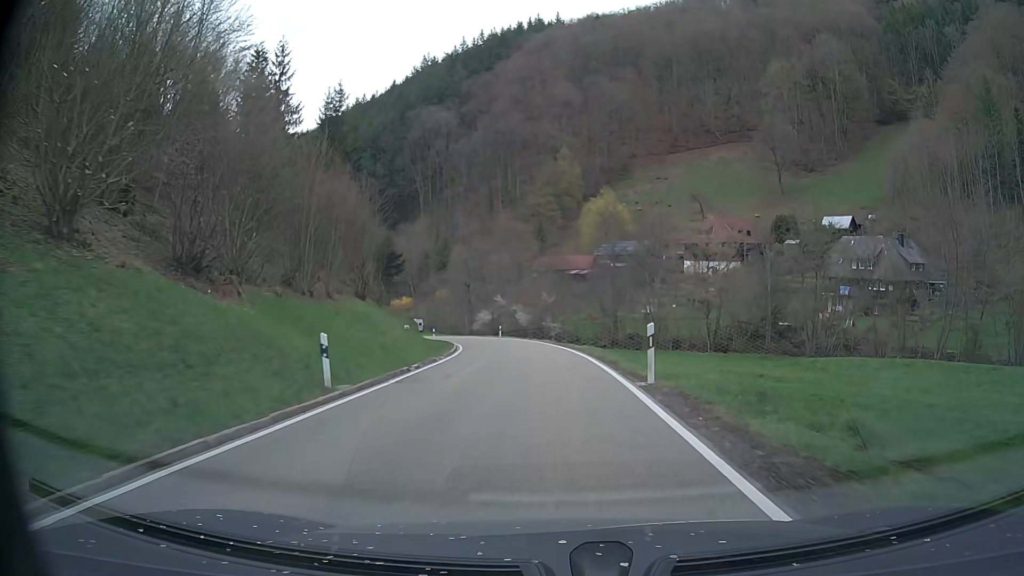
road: tertiary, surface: asphalt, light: Day
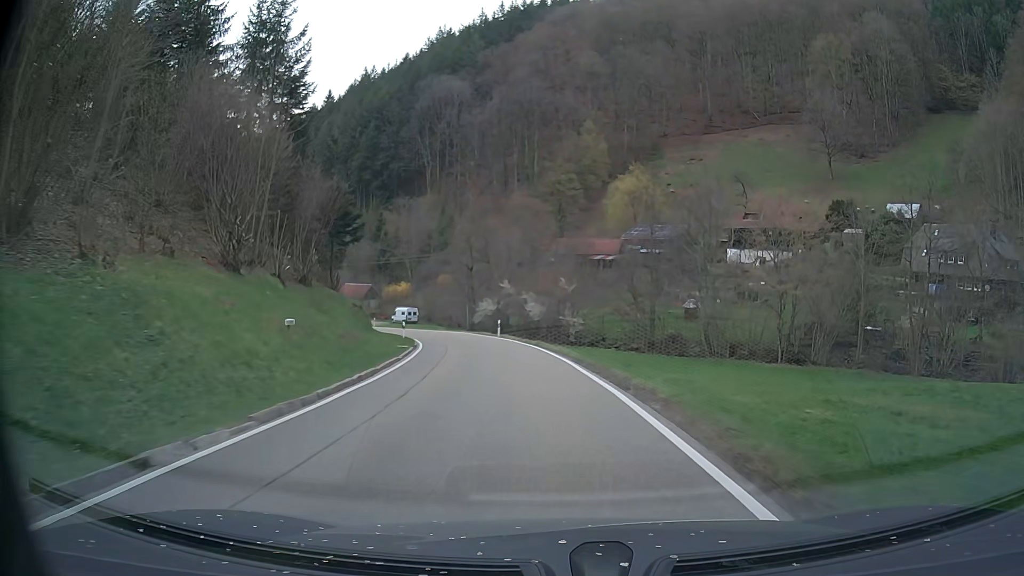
(-0.1, +18.1) m; -1°
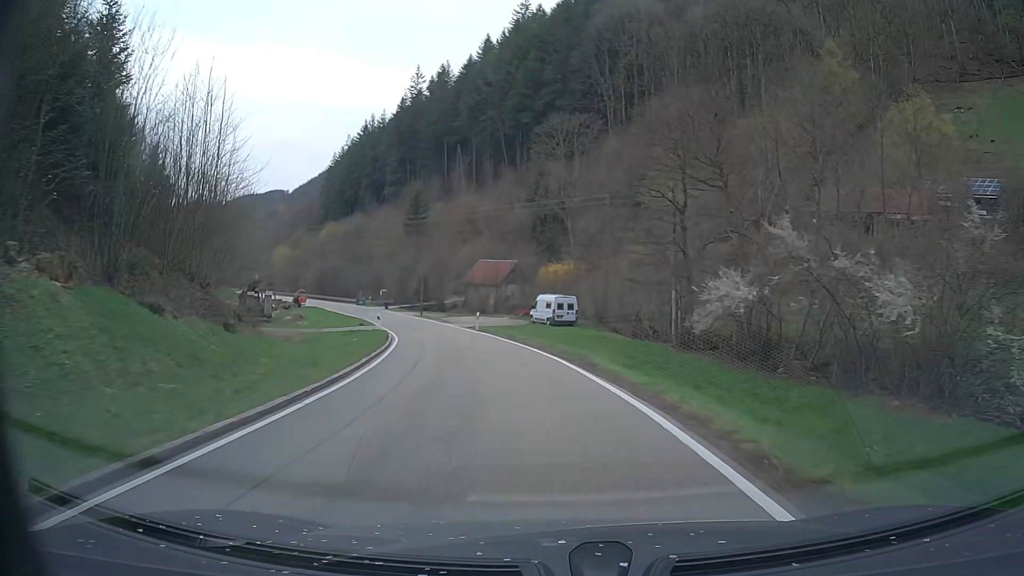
(-6.0, +46.2) m; -17°
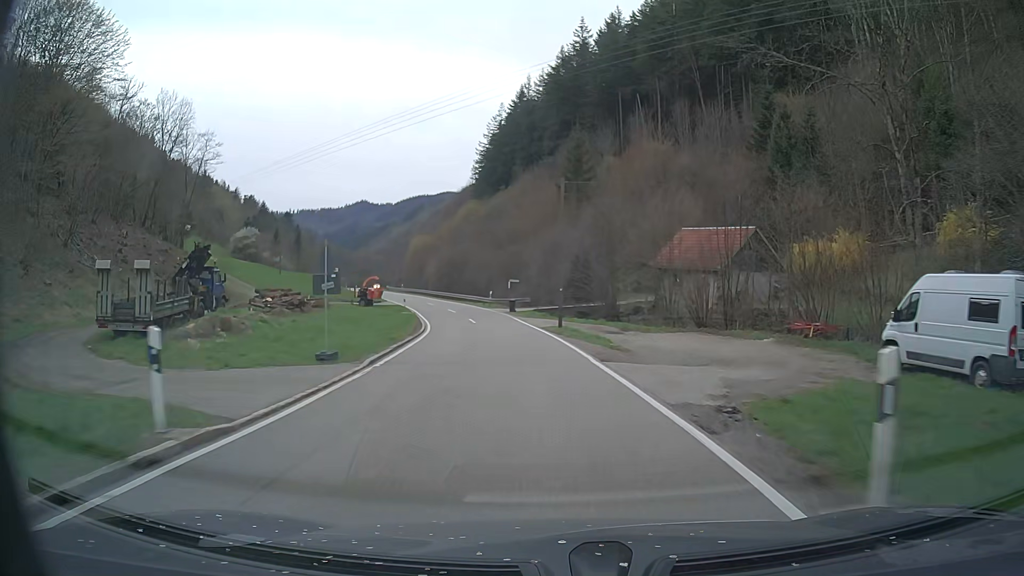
(-5.5, +38.5) m; -15°
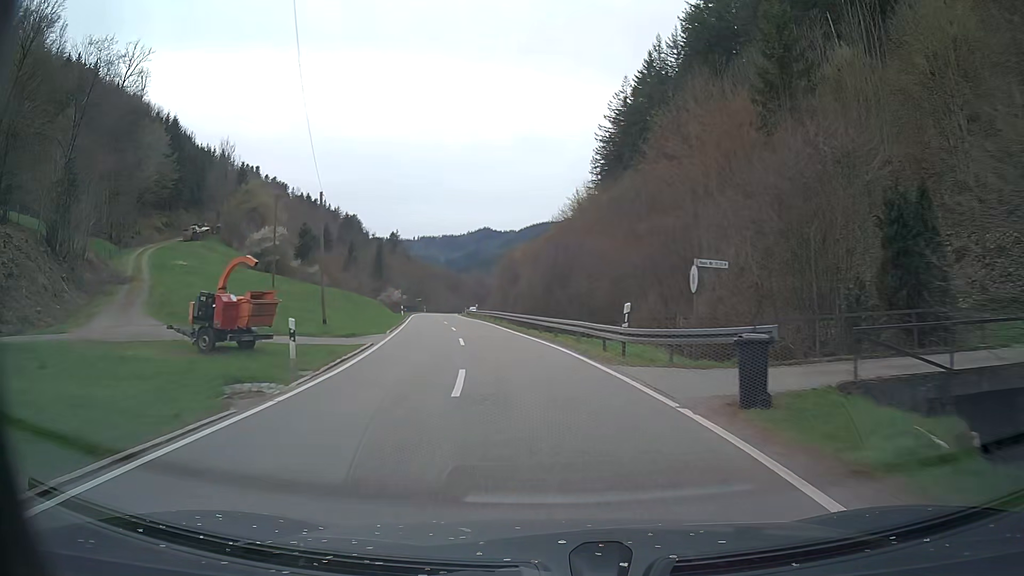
(-3.8, +39.5) m; -11°
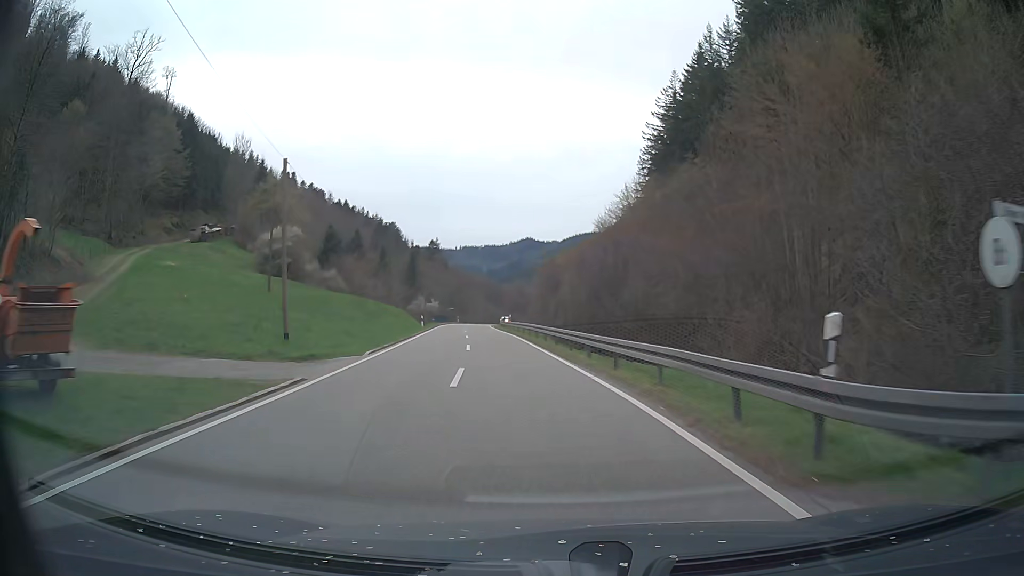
(-0.3, +9.8) m; -4°
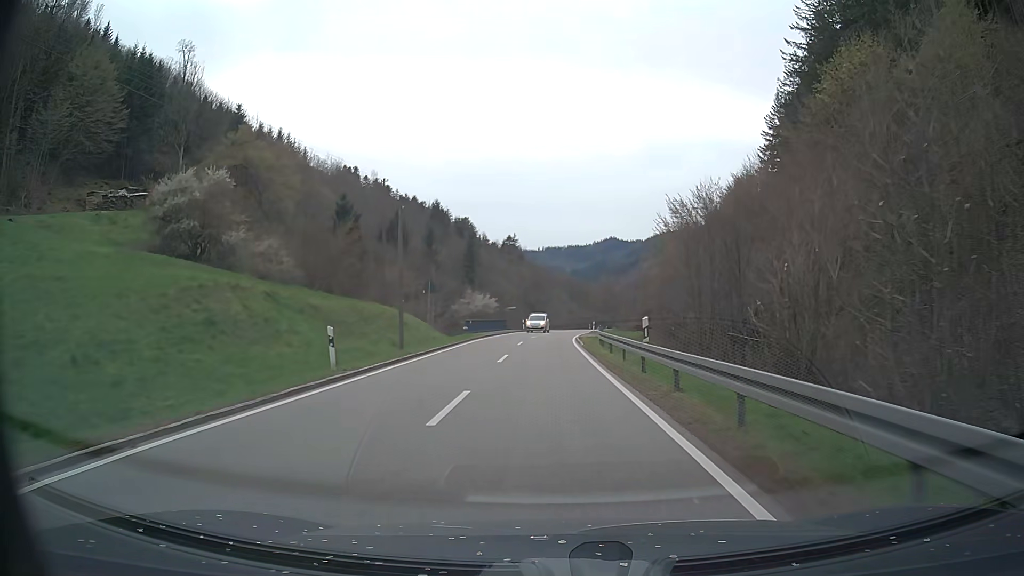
(-3.7, +40.2) m; -7°
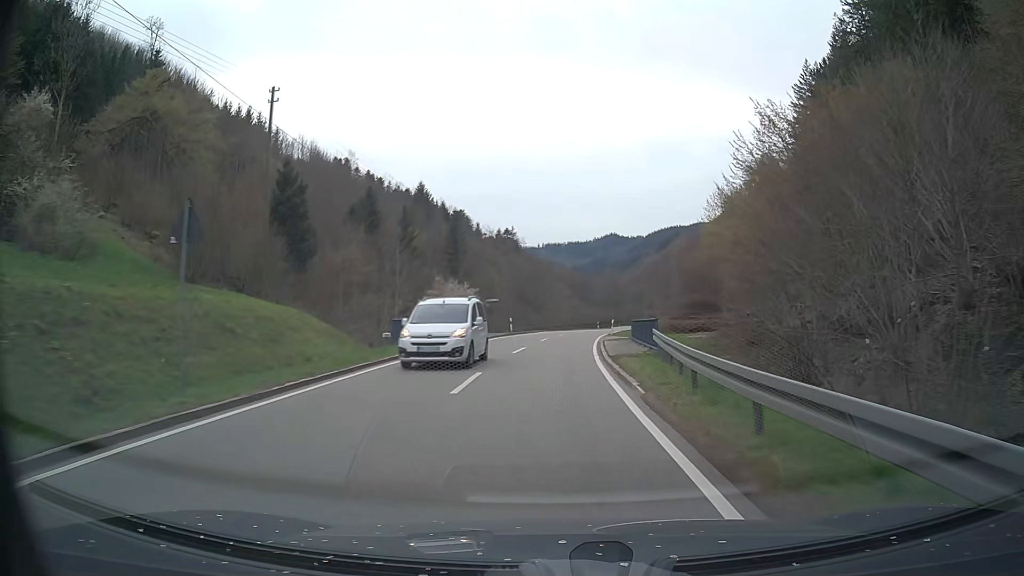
(-0.1, +21.1) m; 0°
(0, +10) (0, +20) (+1, +30) (+1, +40) (+2, +50) (+3, +60) (+5, +70) (+7, +79) (+9, +89) (+11, +99) m
